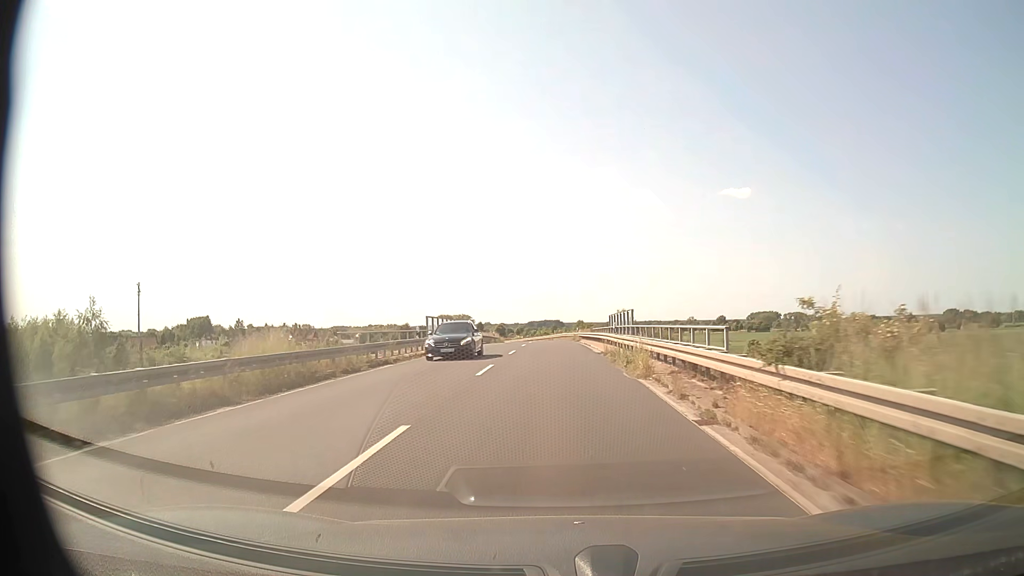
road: tertiary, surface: asphalt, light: Day
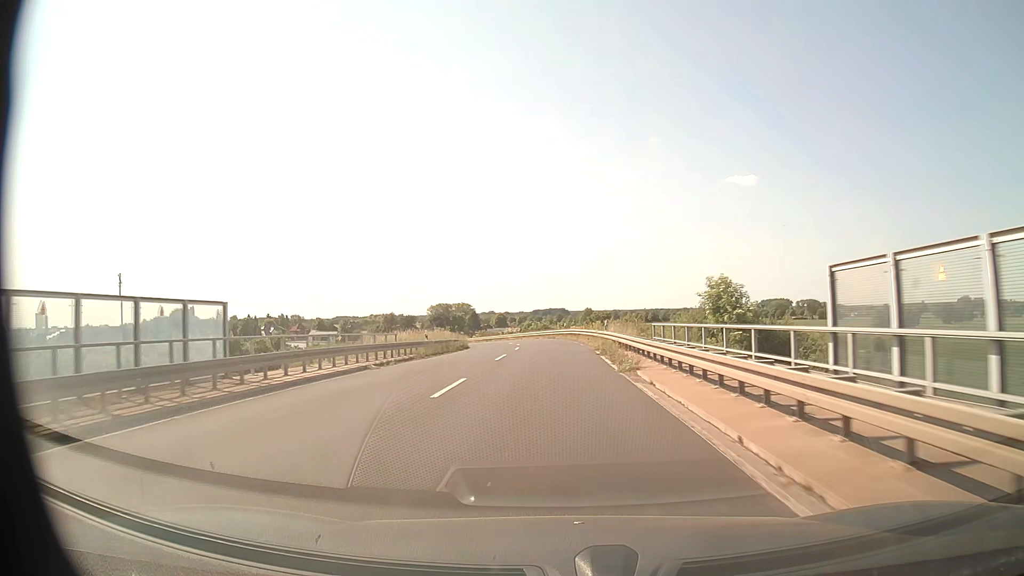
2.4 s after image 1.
(+0.1, +41.0) m; 0°
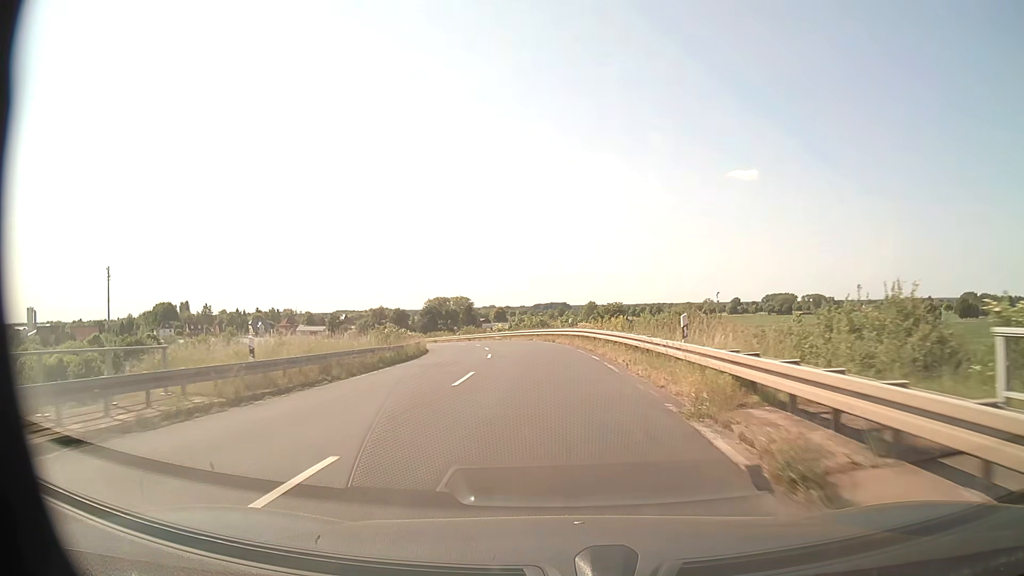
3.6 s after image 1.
(0.0, +21.3) m; 0°
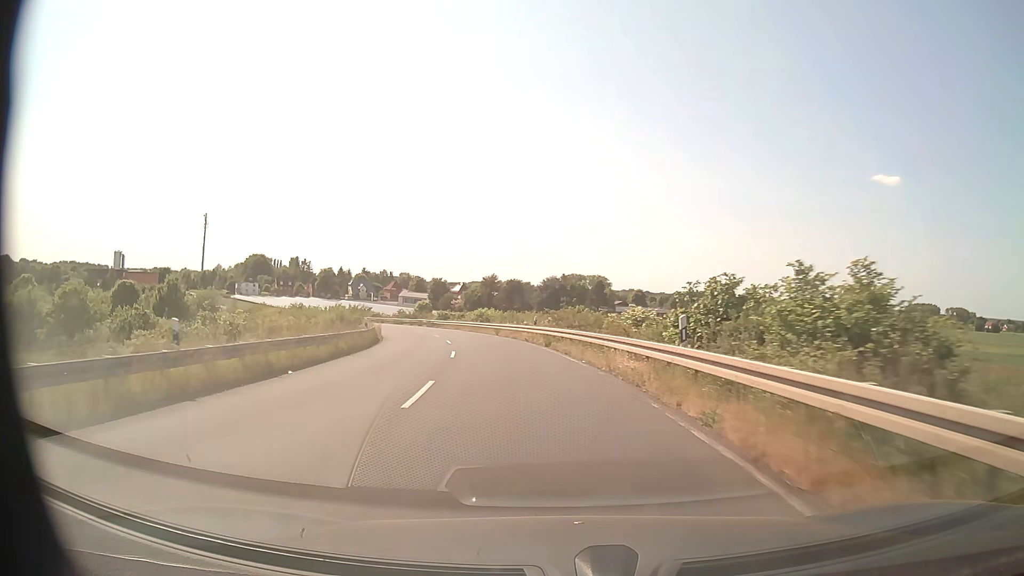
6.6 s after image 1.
(-4.2, +52.8) m; -12°
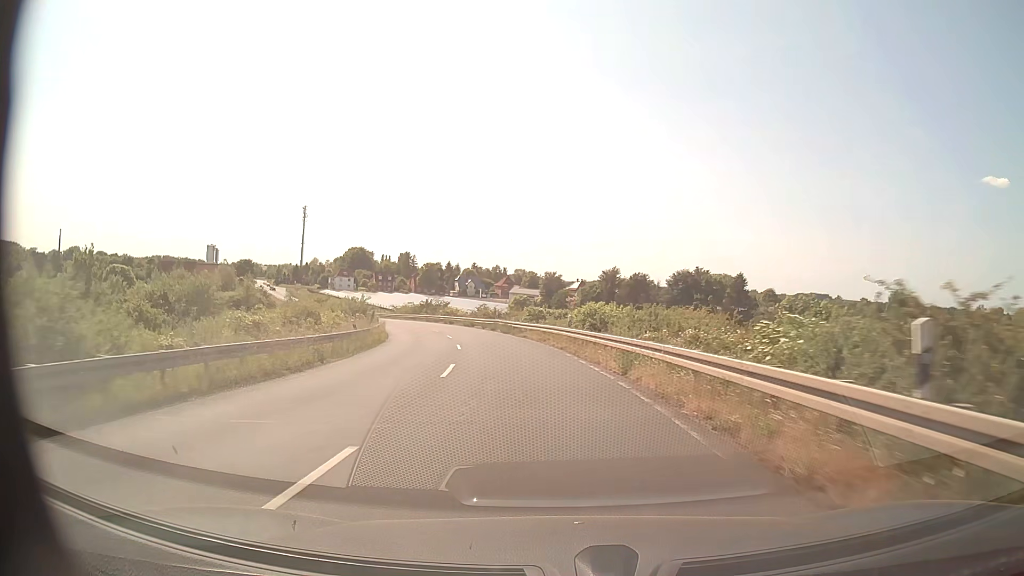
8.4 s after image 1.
(-2.7, +31.2) m; -10°
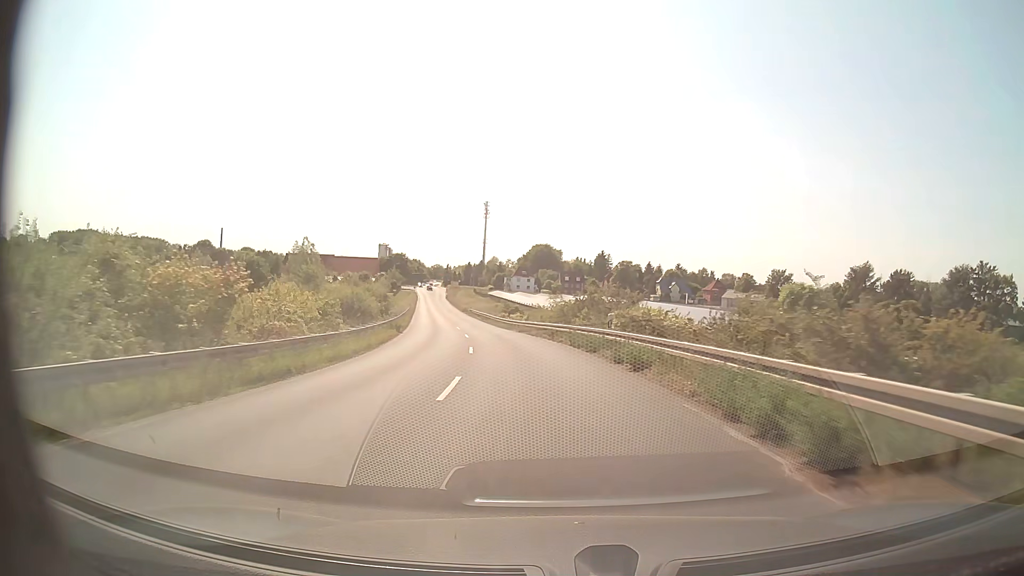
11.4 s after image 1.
(-7.5, +52.3) m; -16°
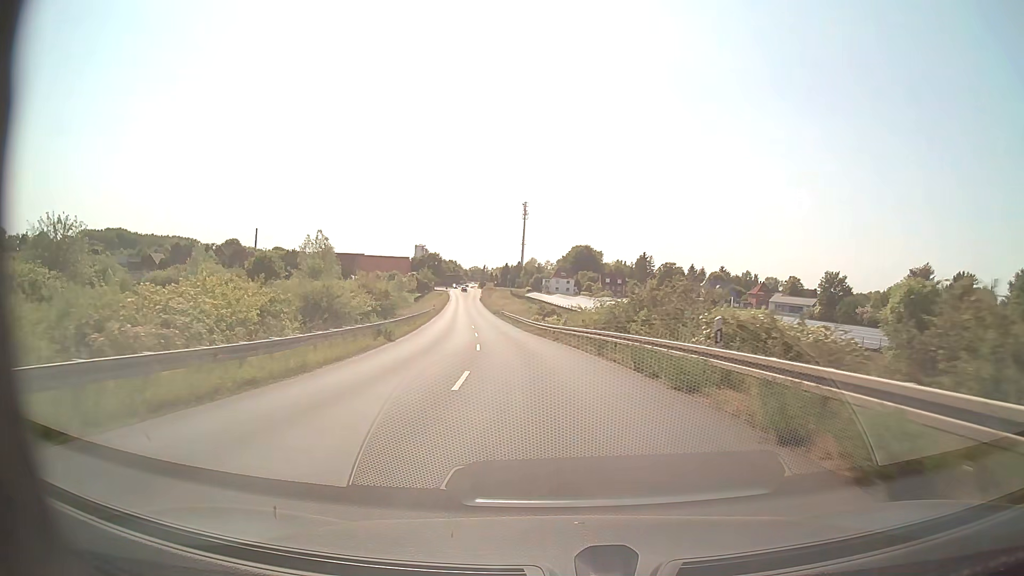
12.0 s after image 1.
(-0.4, +10.8) m; -4°
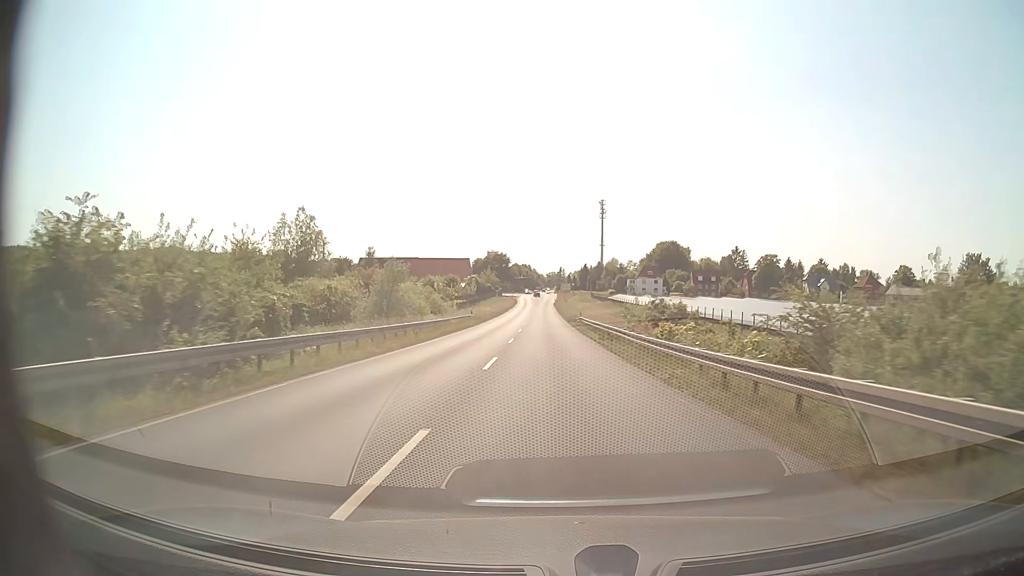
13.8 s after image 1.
(-2.2, +32.5) m; -7°
(0, +10) (0, +20) (0, +30) (-1, +40) (-1, +50) (-1, +60) (-1, +70) (-2, +80) (-2, +90) (-2, +100) m
